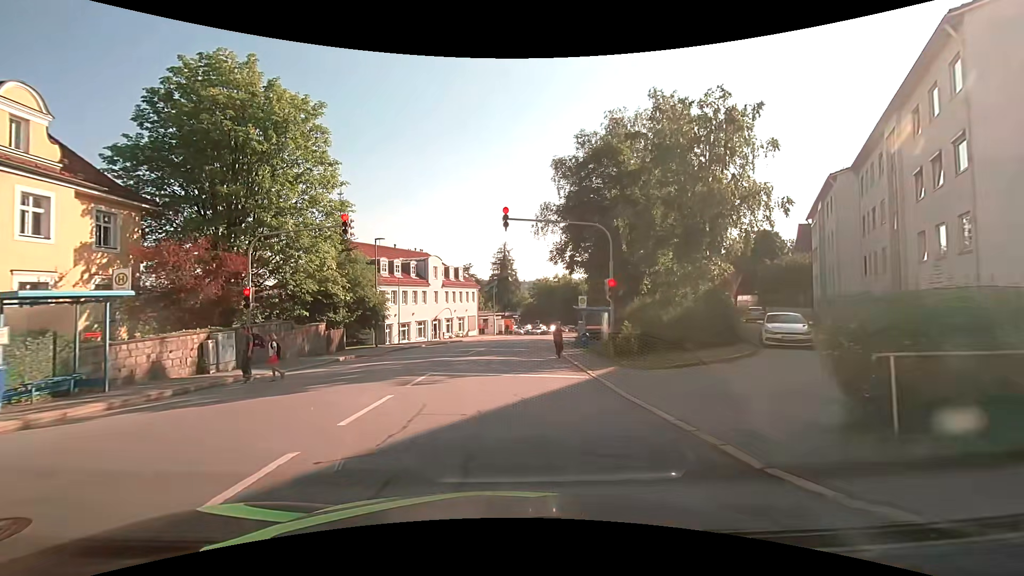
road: tertiary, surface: asphalt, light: Day
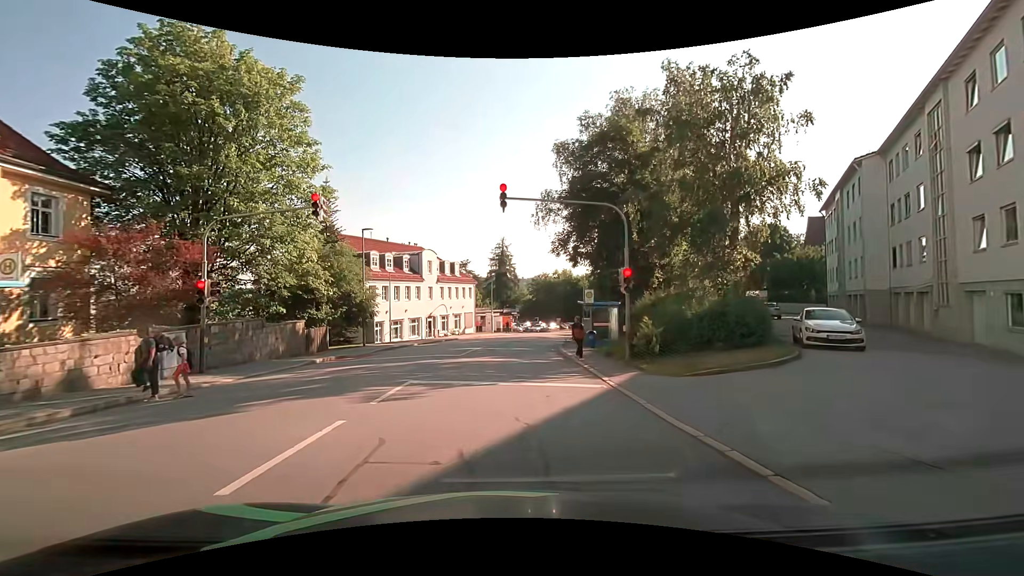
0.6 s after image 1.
(0.0, +2.7) m; 0°
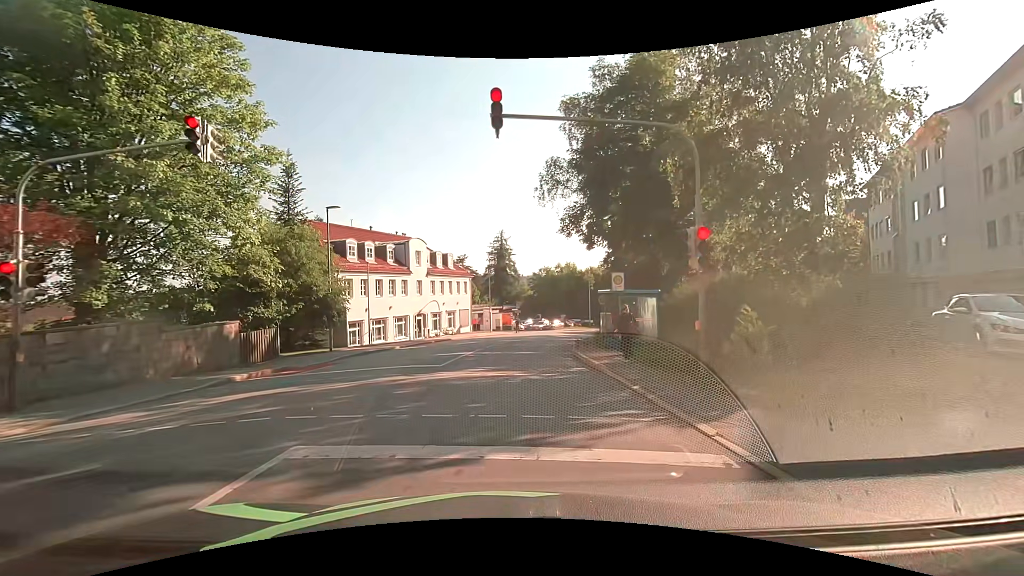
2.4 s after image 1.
(0.0, +6.3) m; -2°
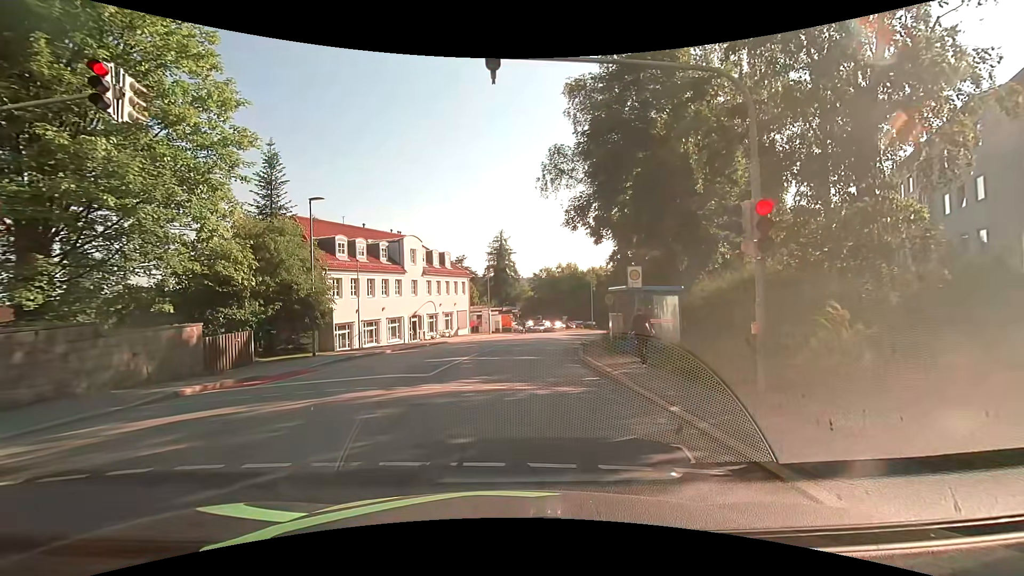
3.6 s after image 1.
(0.0, +2.2) m; 0°
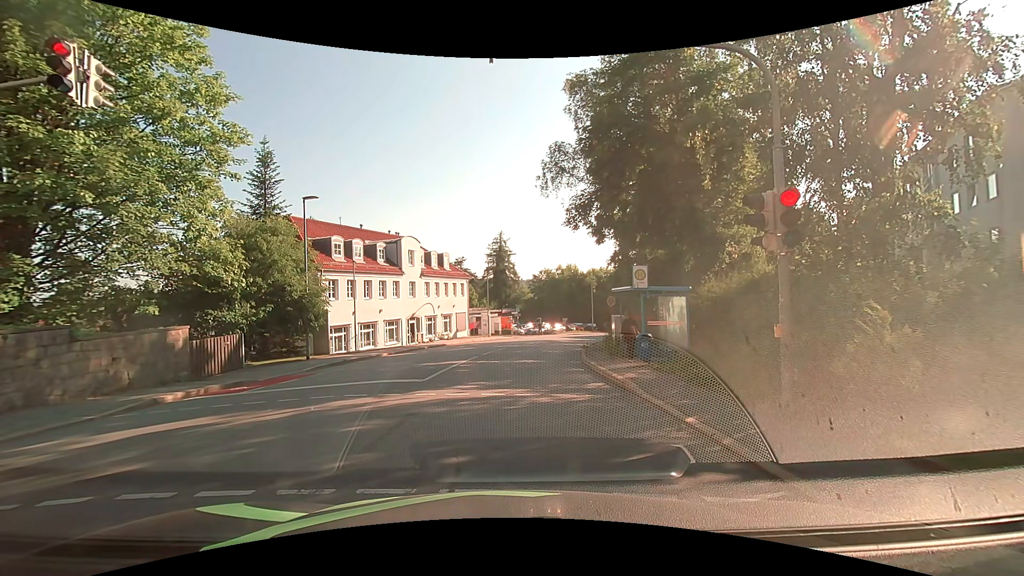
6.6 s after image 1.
(0.0, +0.7) m; 0°
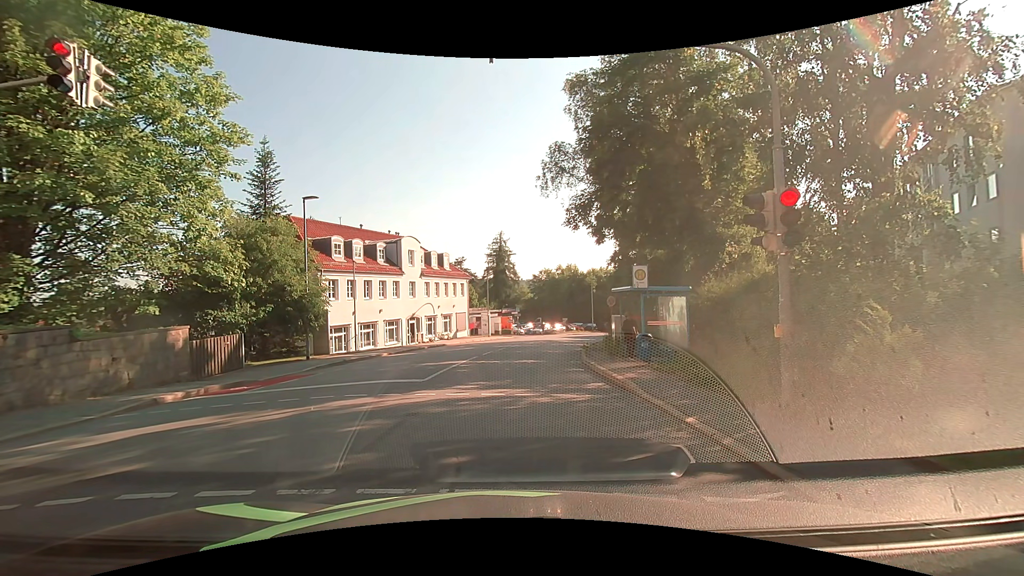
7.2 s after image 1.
(0.0, 0.0) m; 0°
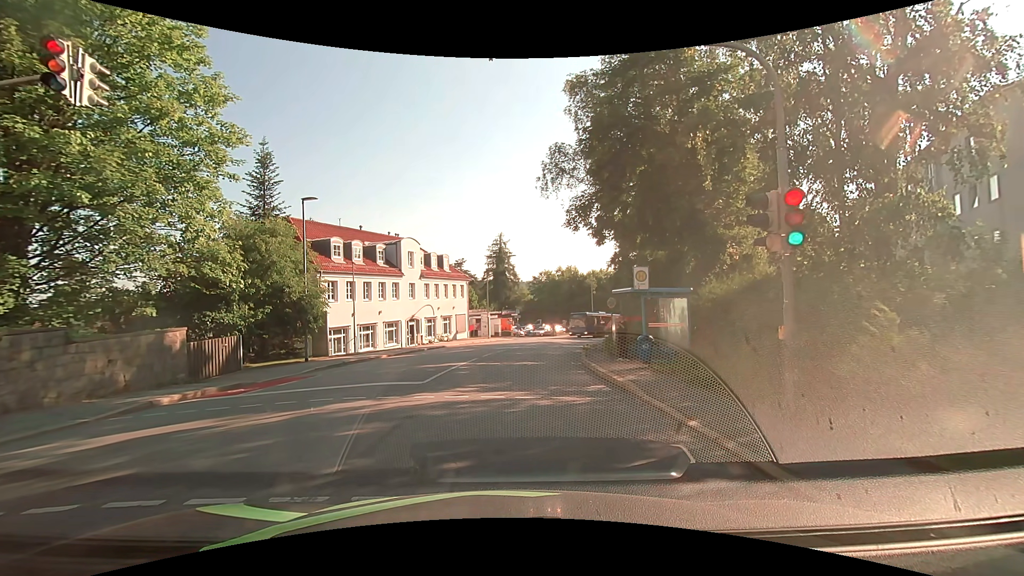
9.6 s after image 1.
(0.0, +0.1) m; 0°
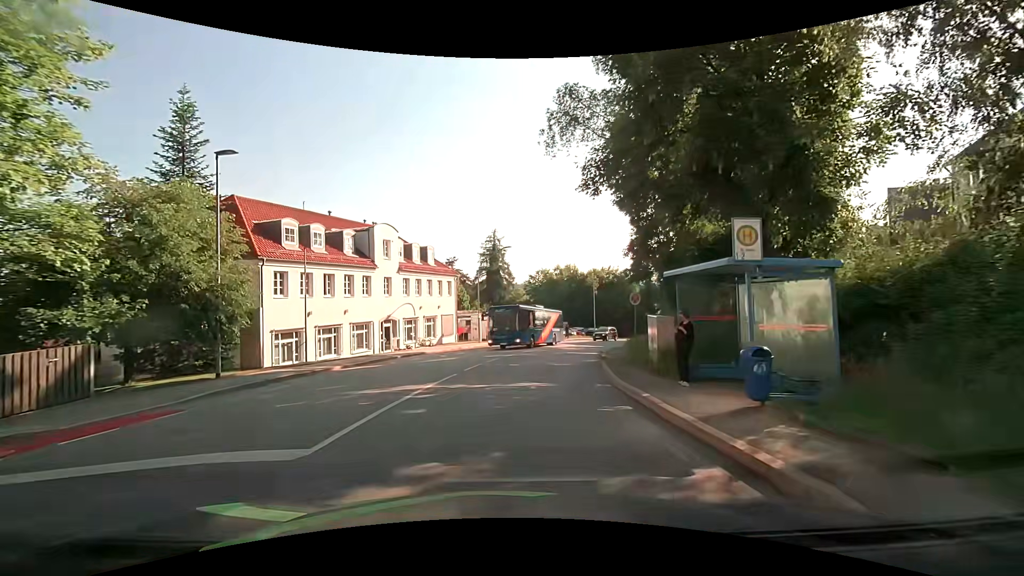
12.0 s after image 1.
(+0.2, +7.6) m; +2°
(0, +10) (+1, +20) (+3, +30) (+5, +40) (+8, +49) (+12, +58) (+18, +67) (+24, +74) (+31, +82) (+38, +89) m
